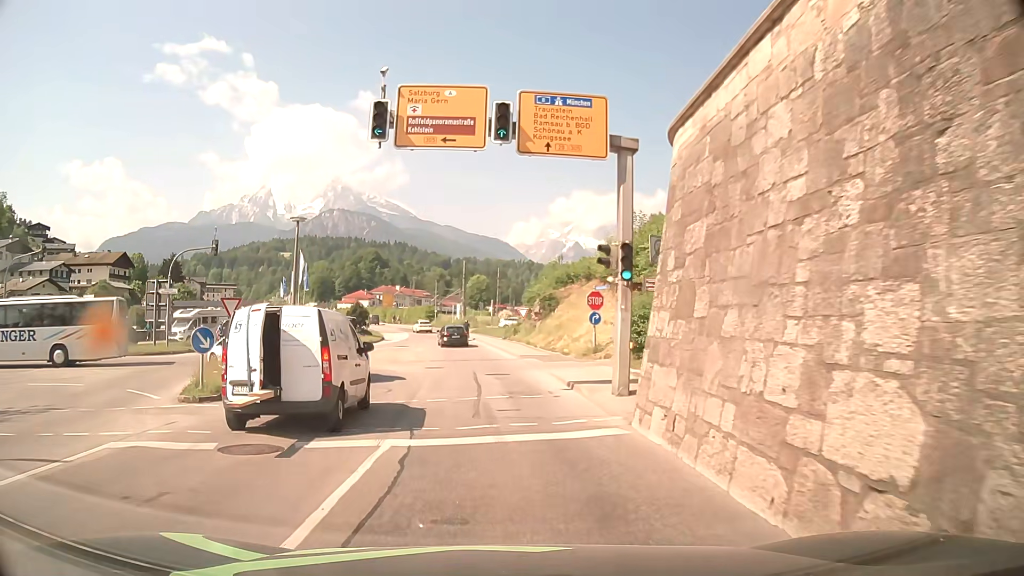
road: tertiary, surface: asphalt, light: Day
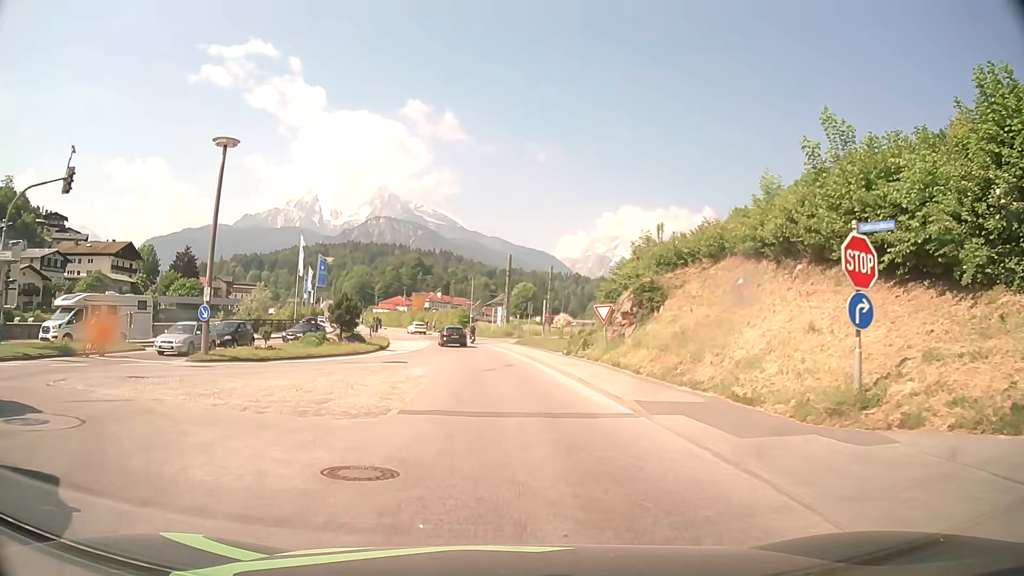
(-0.9, +20.0) m; -4°
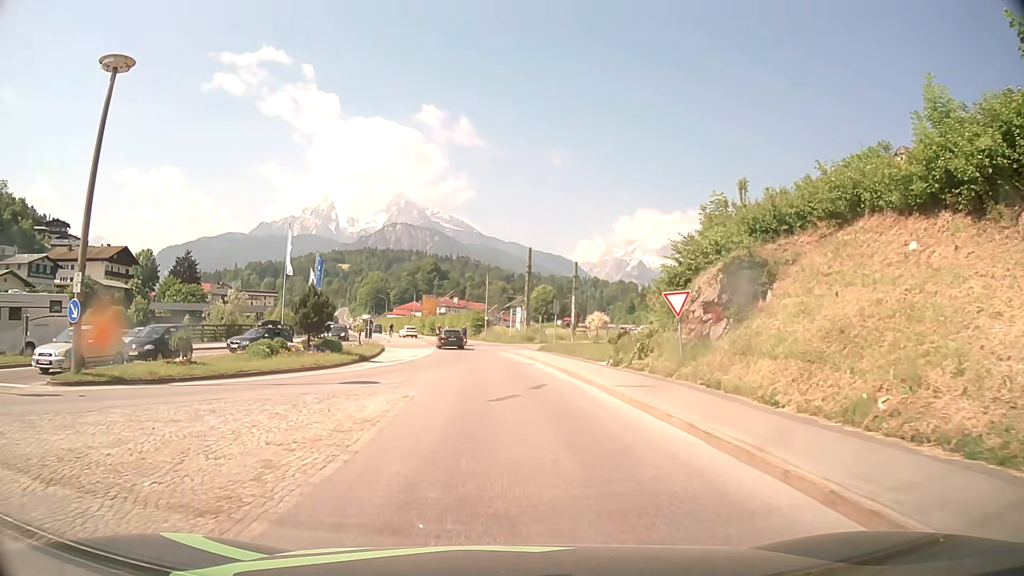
(0.0, +10.0) m; -1°
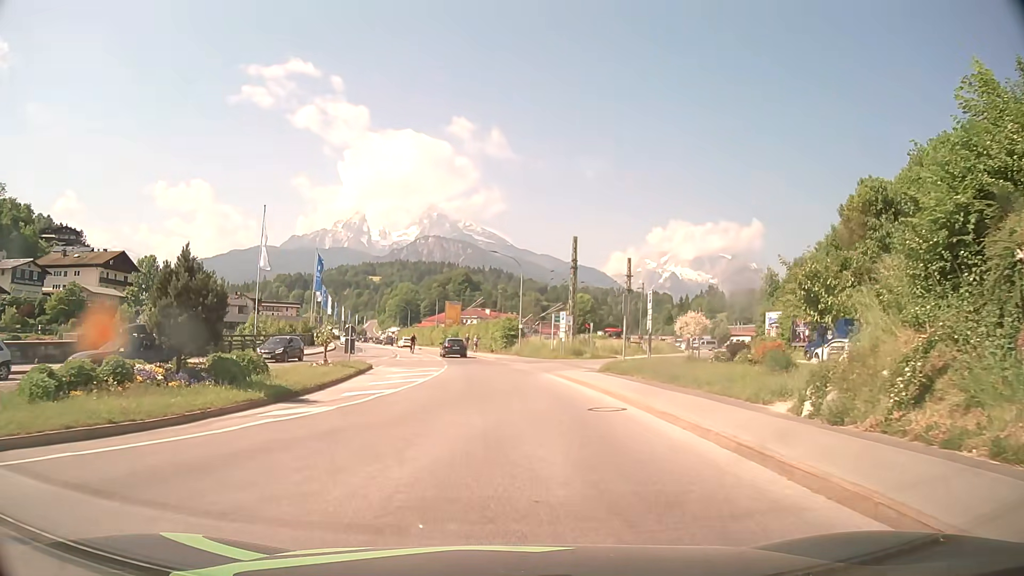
(-0.4, +15.0) m; -3°
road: primary
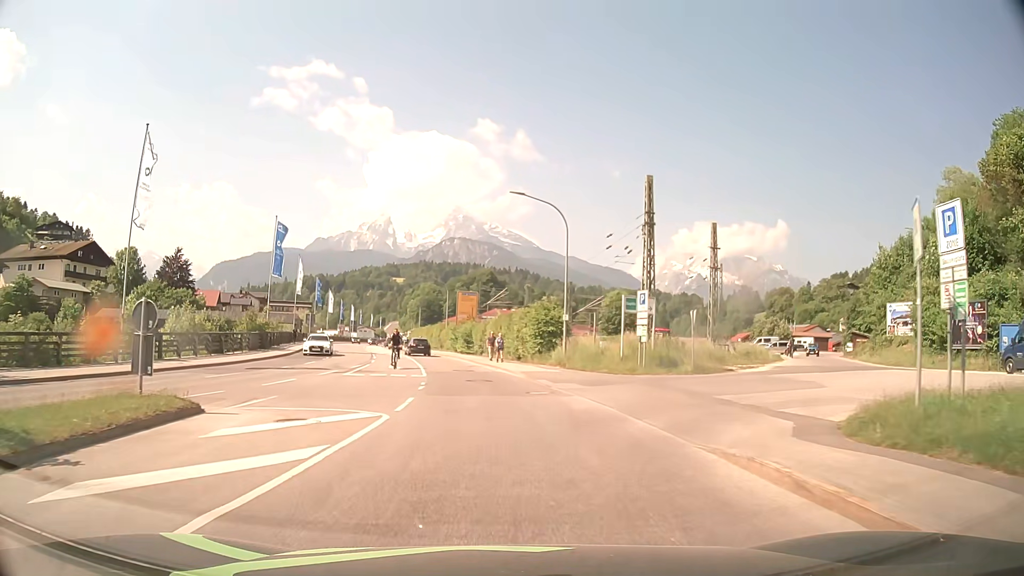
(-0.4, +21.3) m; -2°
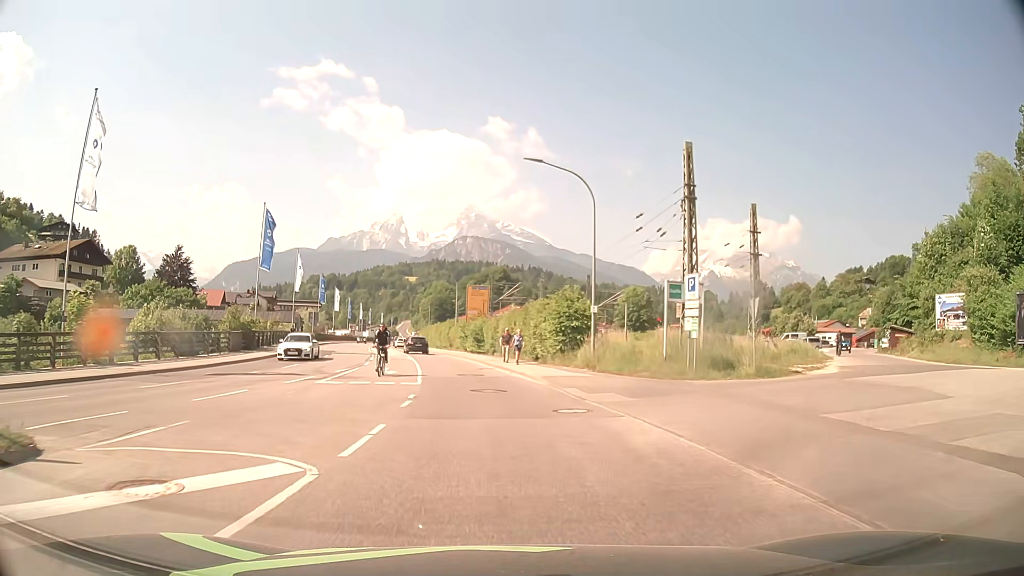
(-0.1, +5.6) m; -1°
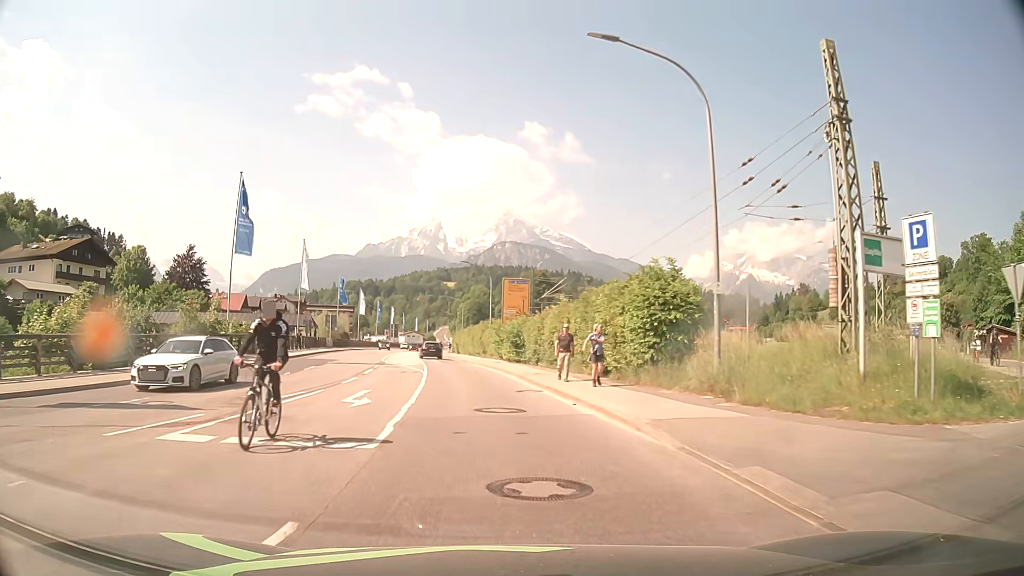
(-0.3, +11.5) m; -3°
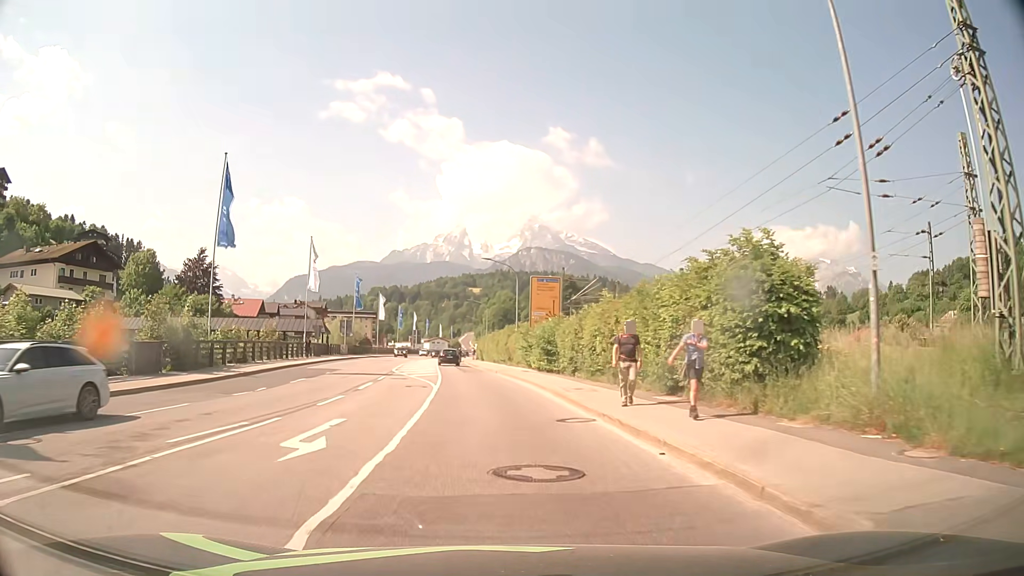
(-0.1, +5.8) m; -2°
(0, +10) (-1, +20) (-2, +30) (-3, +40) (-4, +50) (-5, +60) (-6, +70) (-7, +80) (-8, +90) (-9, +100) m
